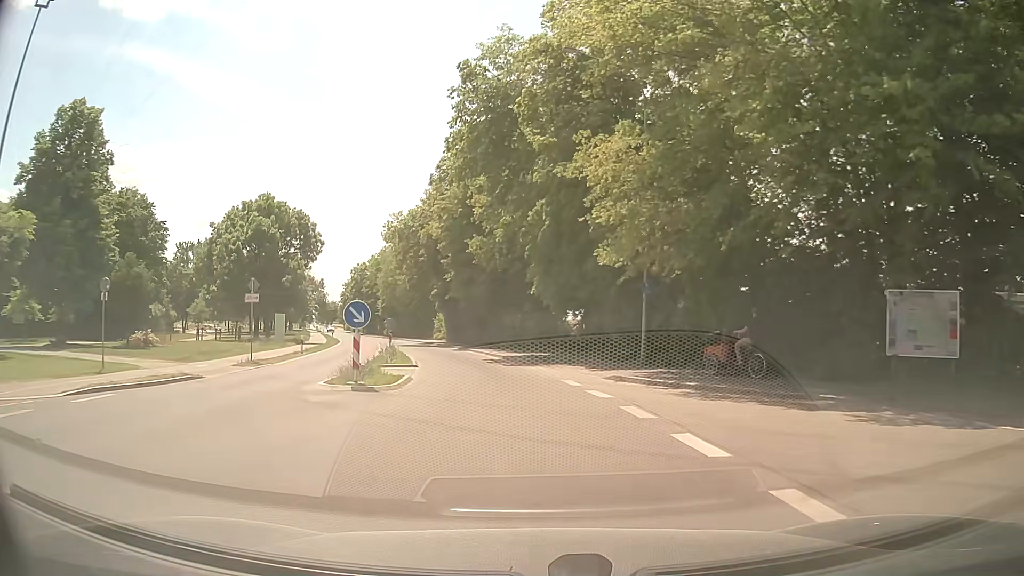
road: tertiary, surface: asphalt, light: Day
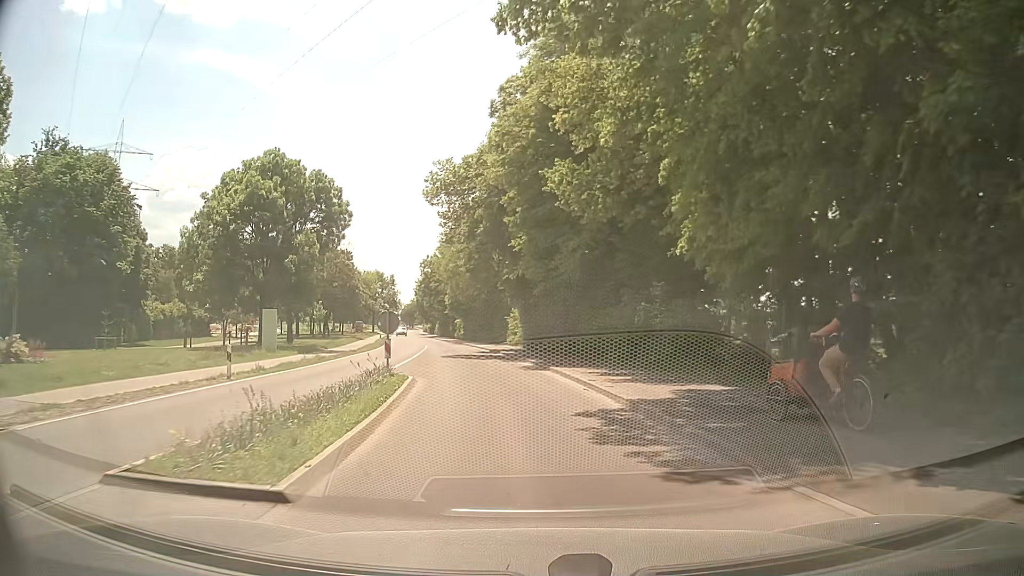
(-1.1, +17.9) m; -8°
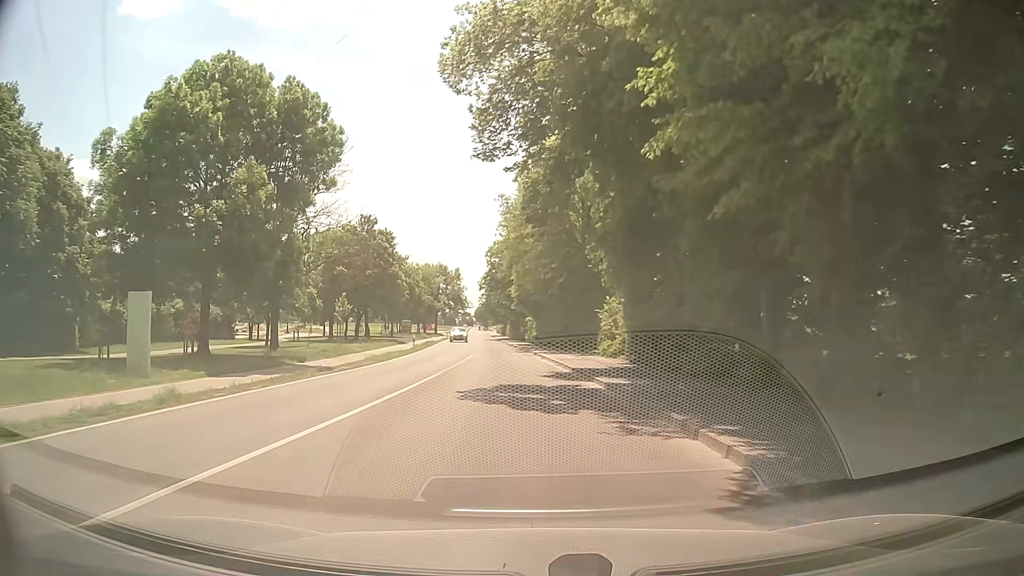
(-1.1, +18.8) m; -7°
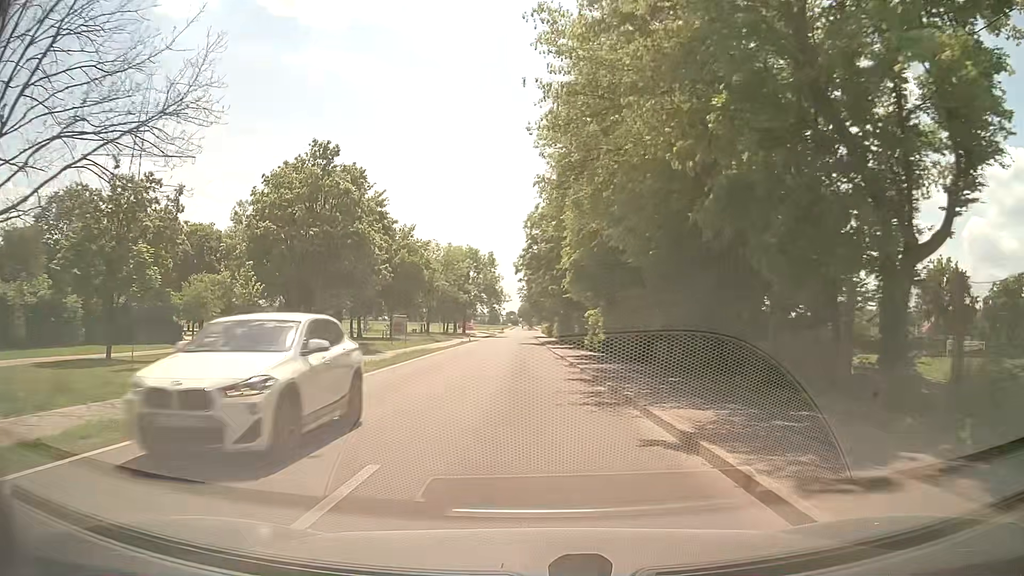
(-0.8, +27.6) m; -4°
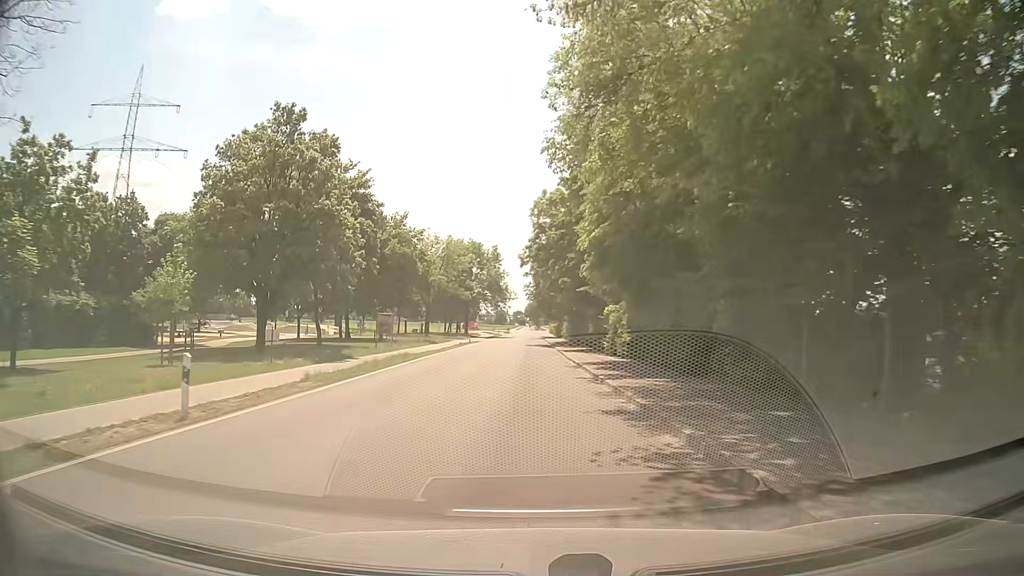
(0.0, +7.4) m; 0°
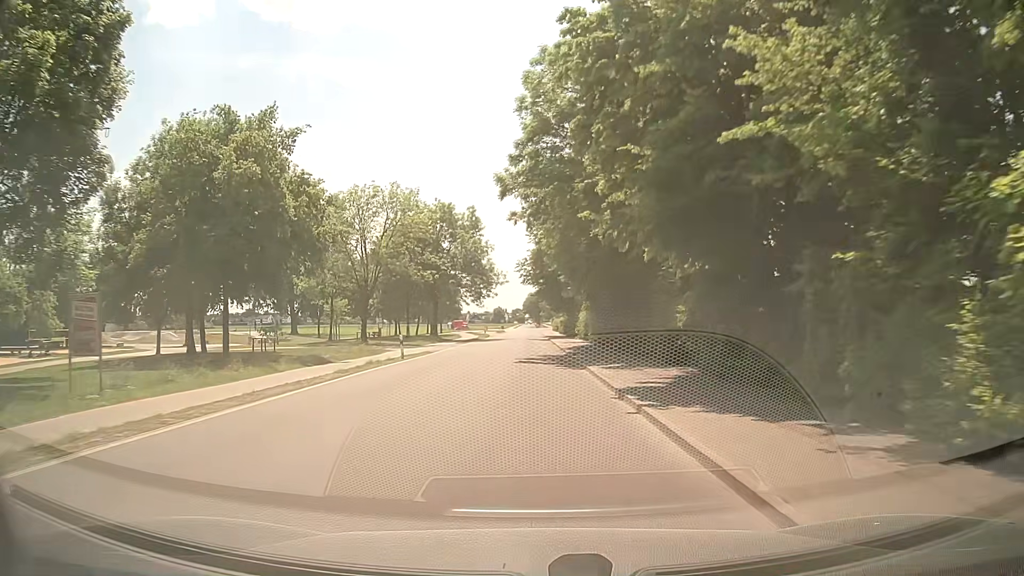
(-0.1, +30.8) m; 0°
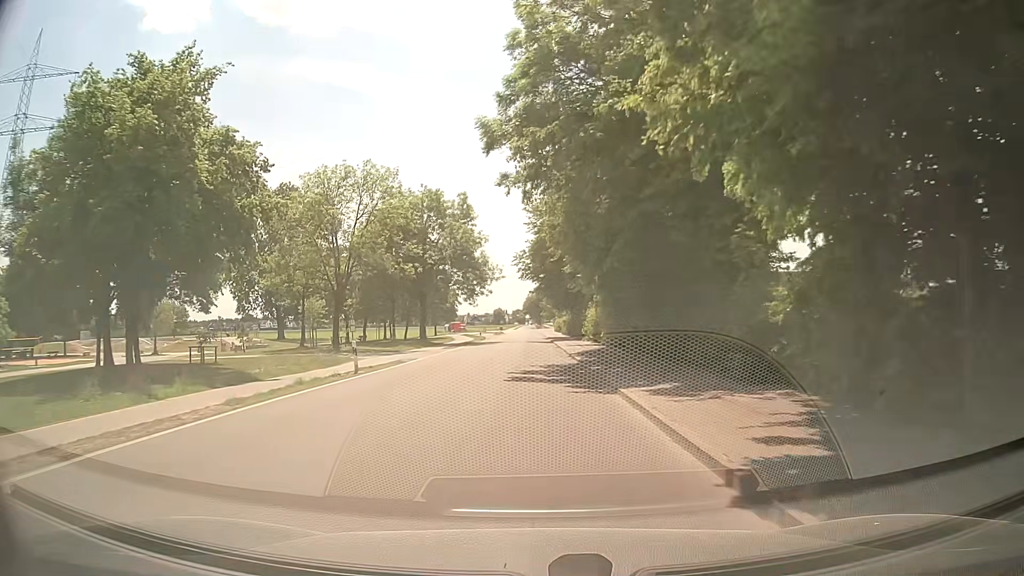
(0.0, +7.9) m; 0°
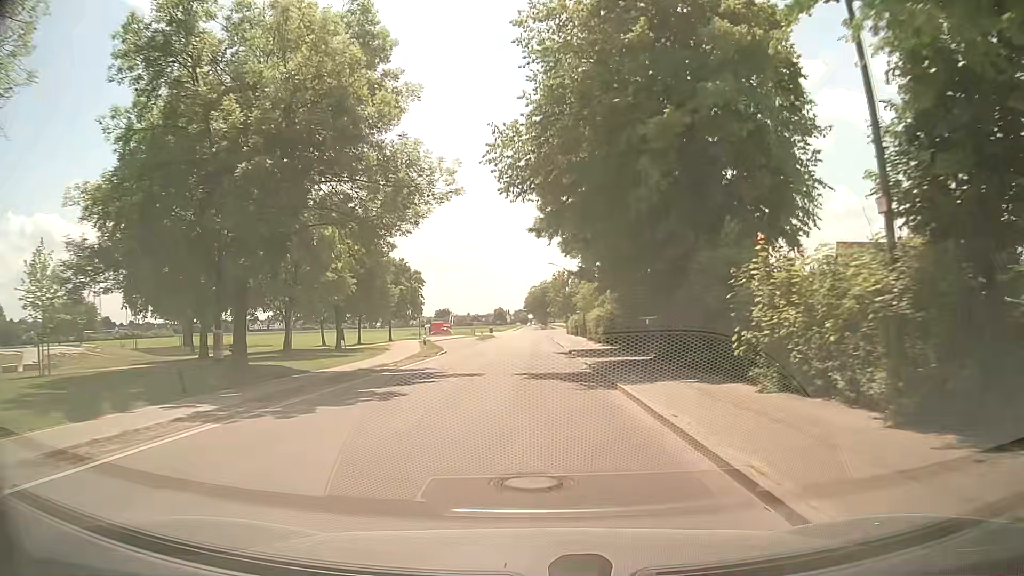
(-0.4, +38.6) m; -1°
